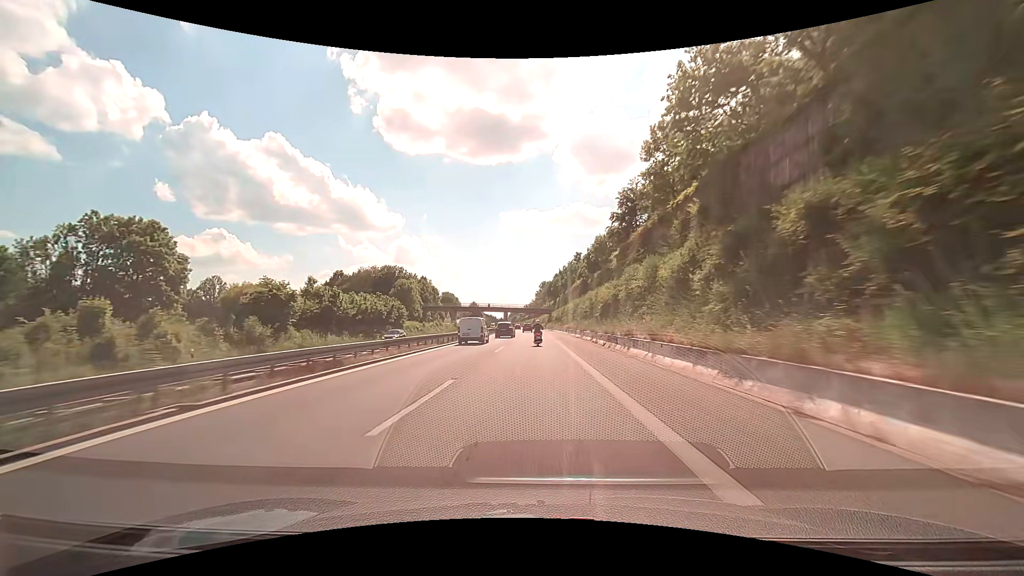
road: motorway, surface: asphalt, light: Day
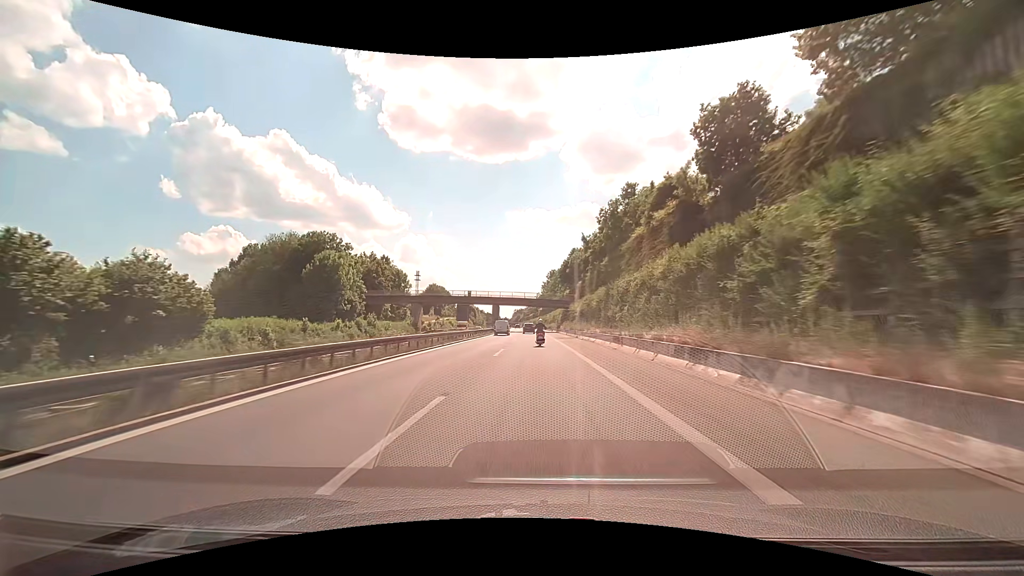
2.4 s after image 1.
(-1.0, +56.8) m; -1°
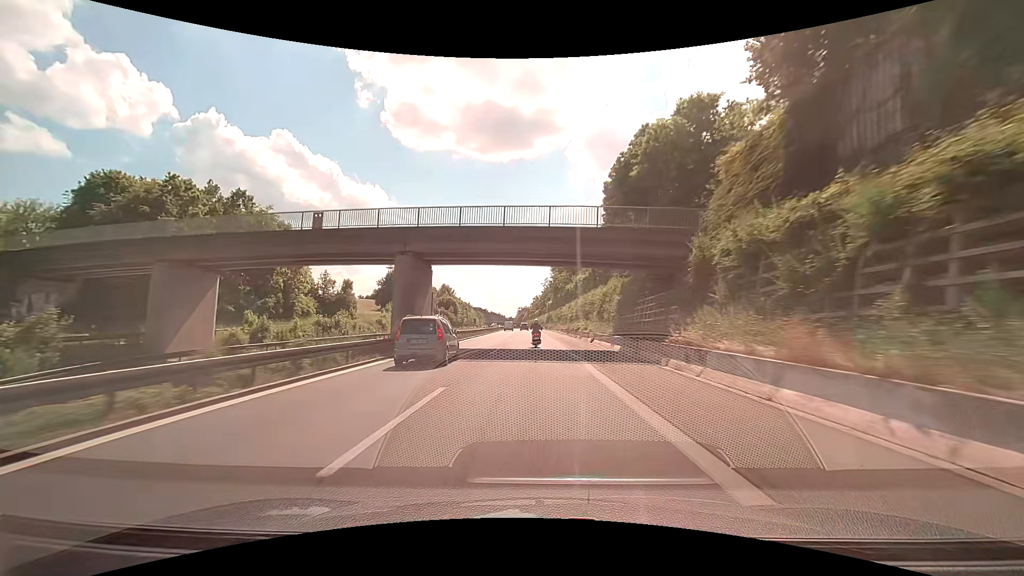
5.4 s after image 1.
(-0.3, +70.4) m; -1°
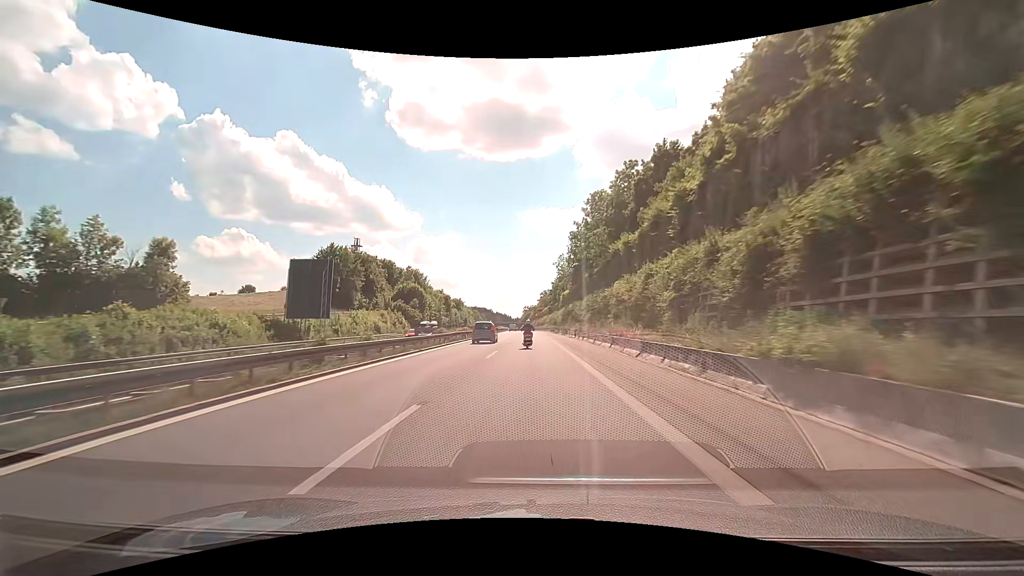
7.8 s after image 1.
(-0.3, +56.1) m; -1°
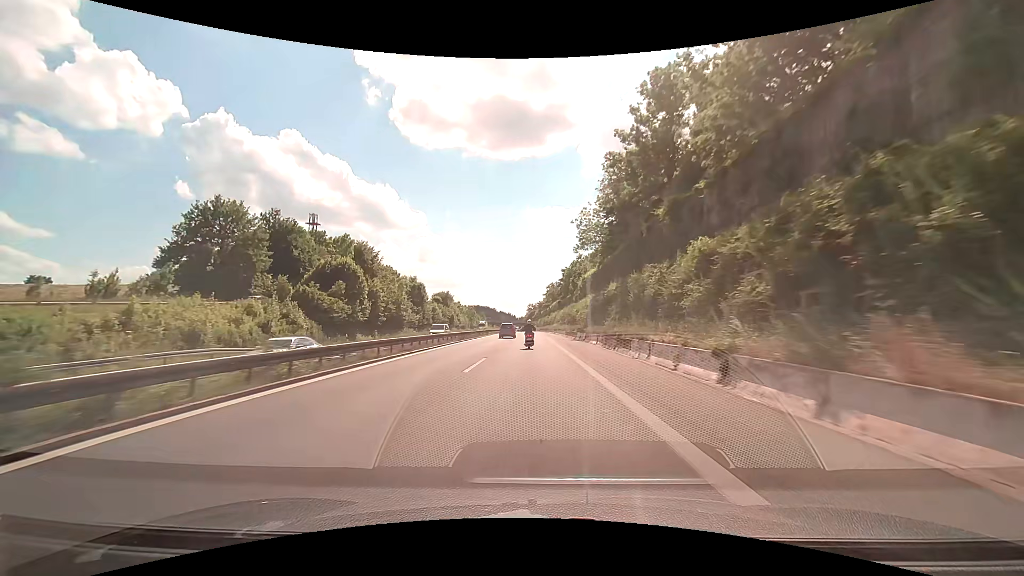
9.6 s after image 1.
(-0.2, +41.9) m; 0°
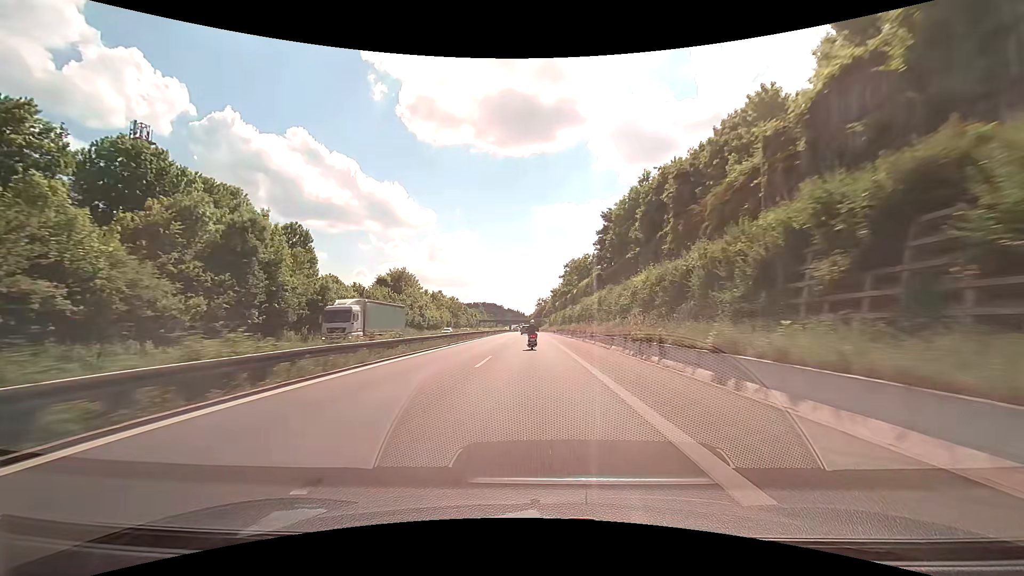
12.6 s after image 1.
(-0.9, +69.9) m; -1°
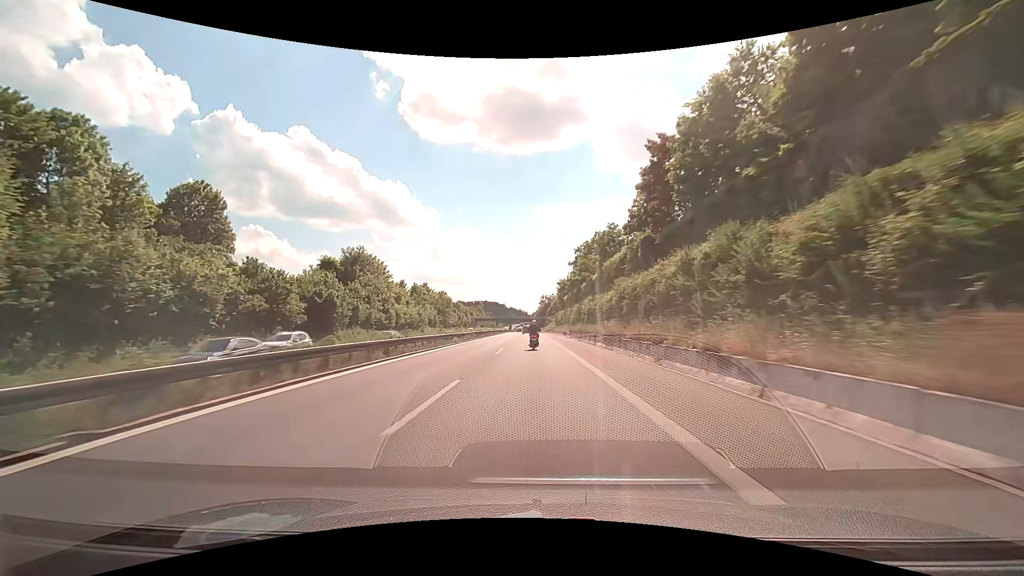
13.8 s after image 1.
(-0.2, +28.1) m; 0°
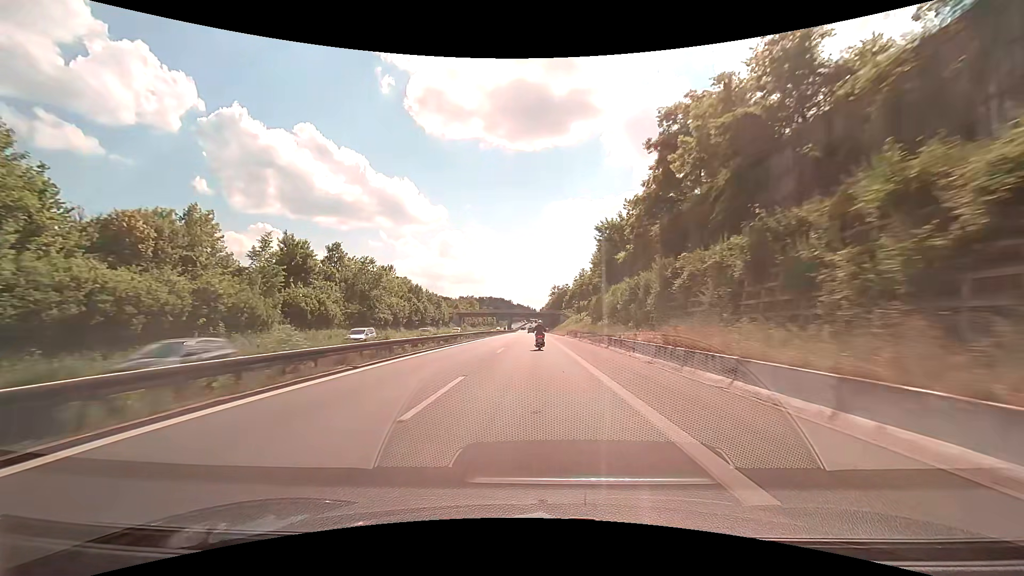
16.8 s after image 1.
(-0.6, +70.8) m; -1°
(0, +10) (0, +20) (0, +30) (0, +40) (0, +50) (0, +60) (0, +70) (-1, +80) (-1, +90) (-1, +100) m
